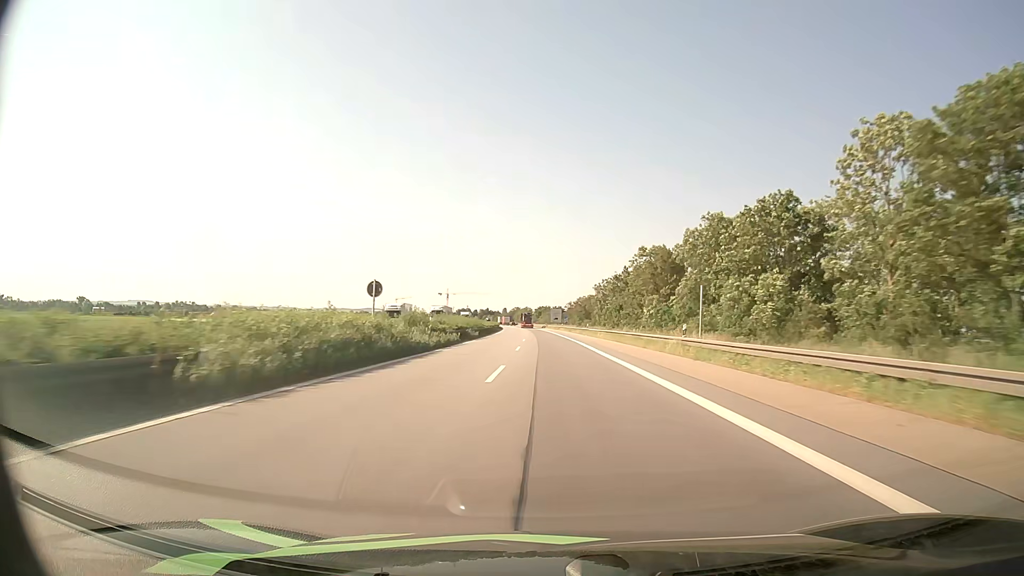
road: motorway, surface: asphalt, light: Day
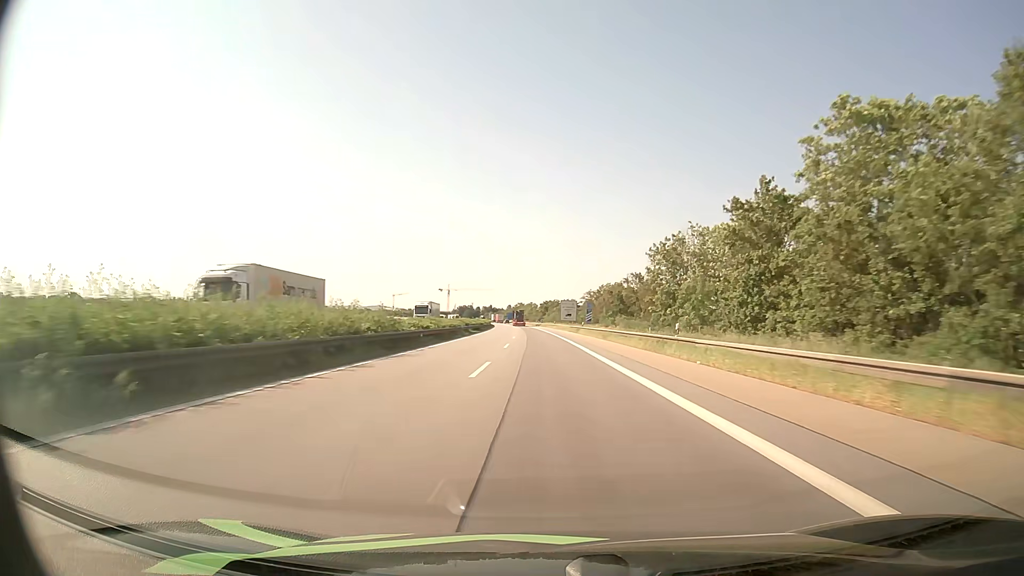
(-0.2, +52.9) m; 0°
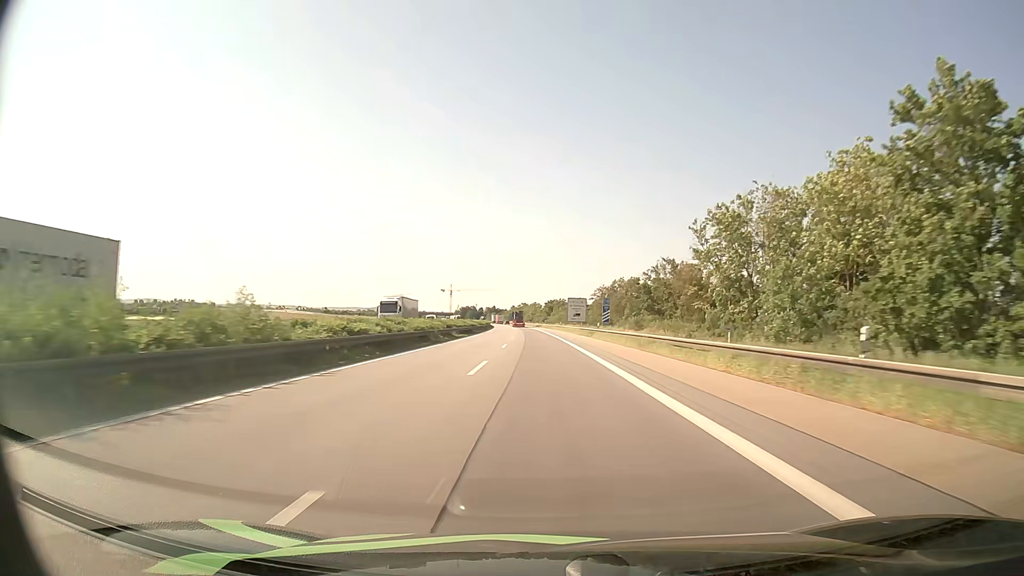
(-0.1, +16.8) m; -1°
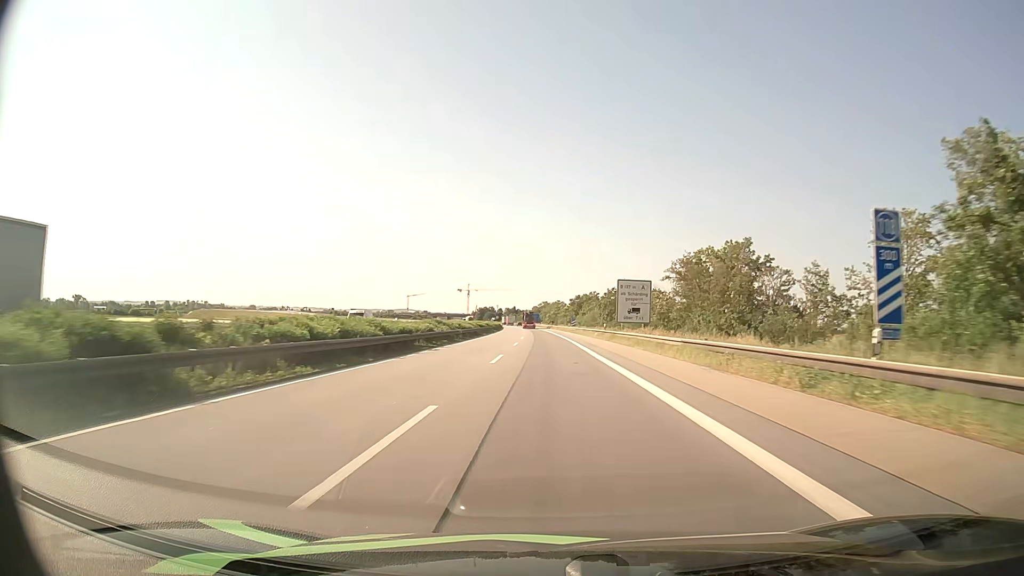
(-0.7, +48.1) m; -2°
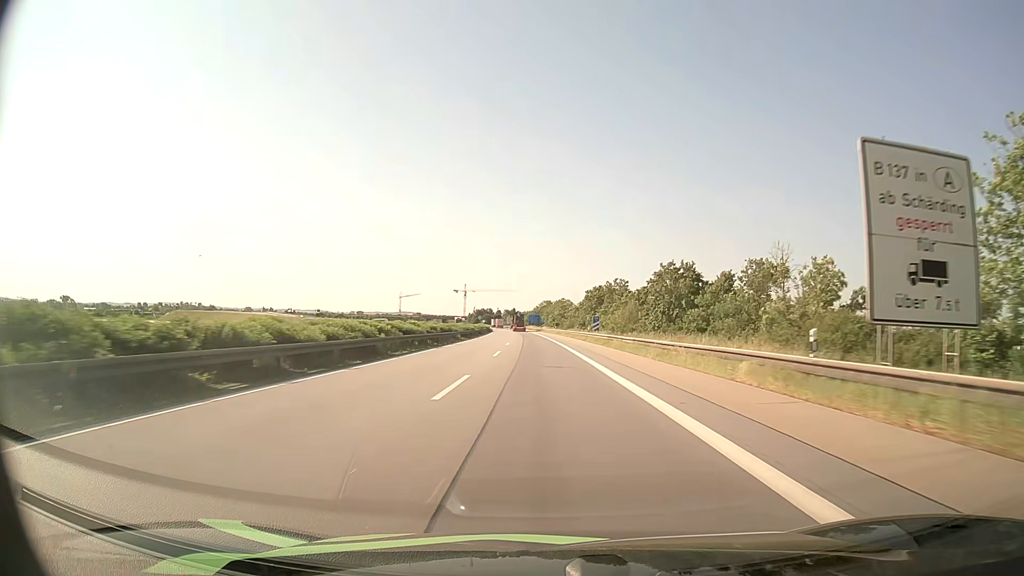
(-0.2, +46.6) m; 0°
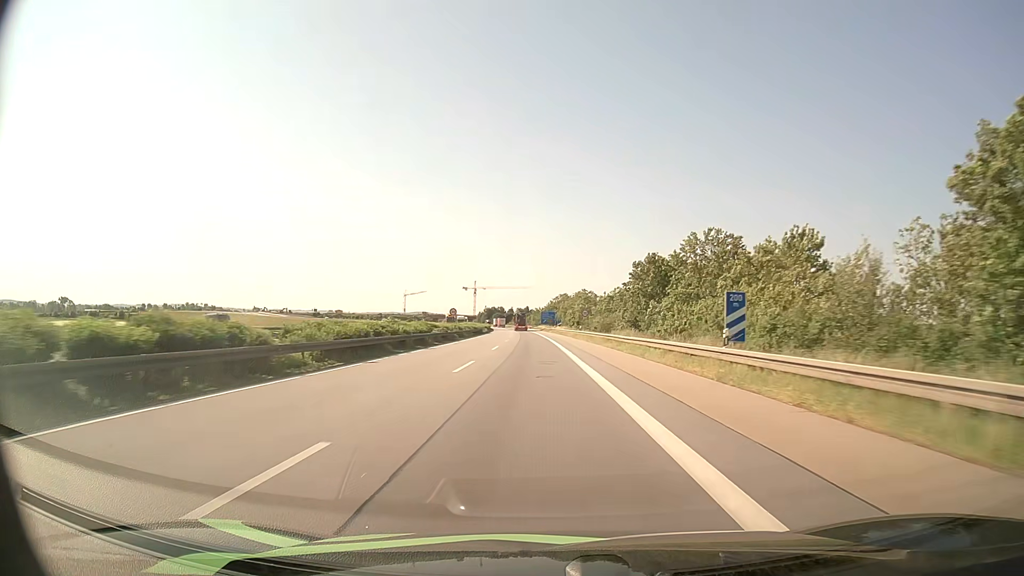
(-0.3, +46.8) m; -1°
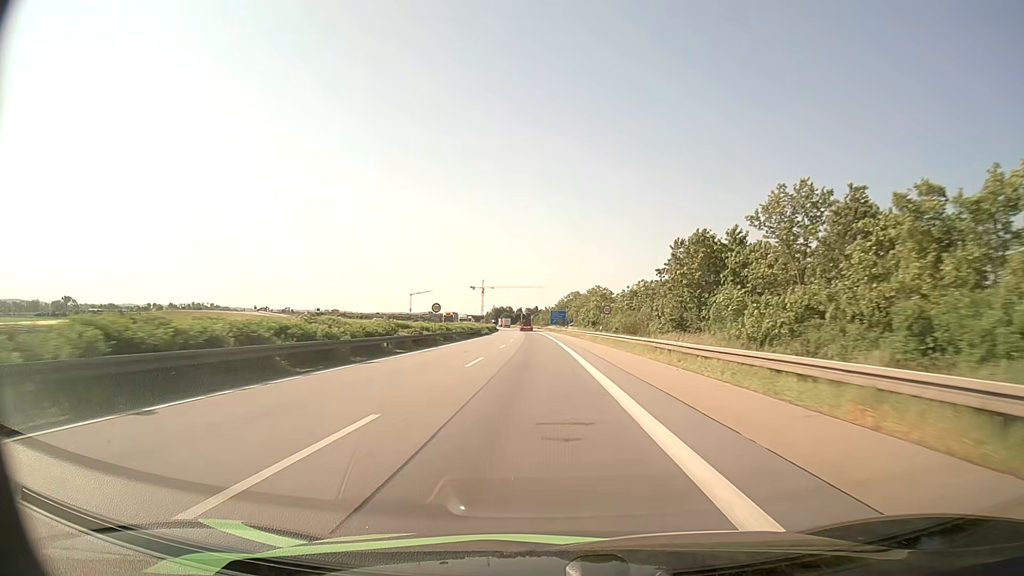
(-0.1, +15.6) m; -1°
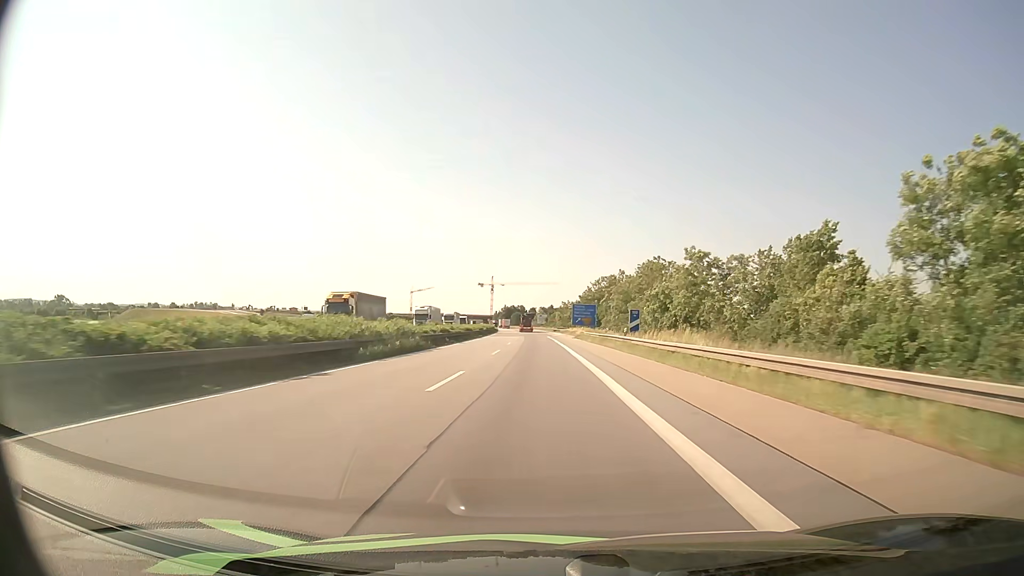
(-0.9, +62.2) m; -1°
(0, +10) (0, +20) (0, +30) (0, +40) (0, +50) (0, +60) (-1, +70) (0, +80) (0, +90) (0, +100) m
